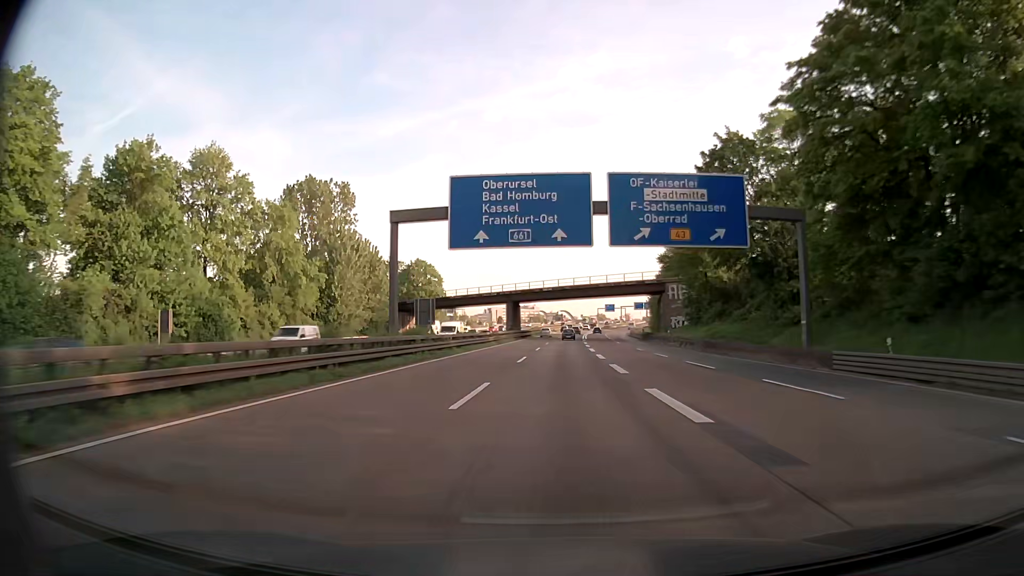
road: motorway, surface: asphalt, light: Day
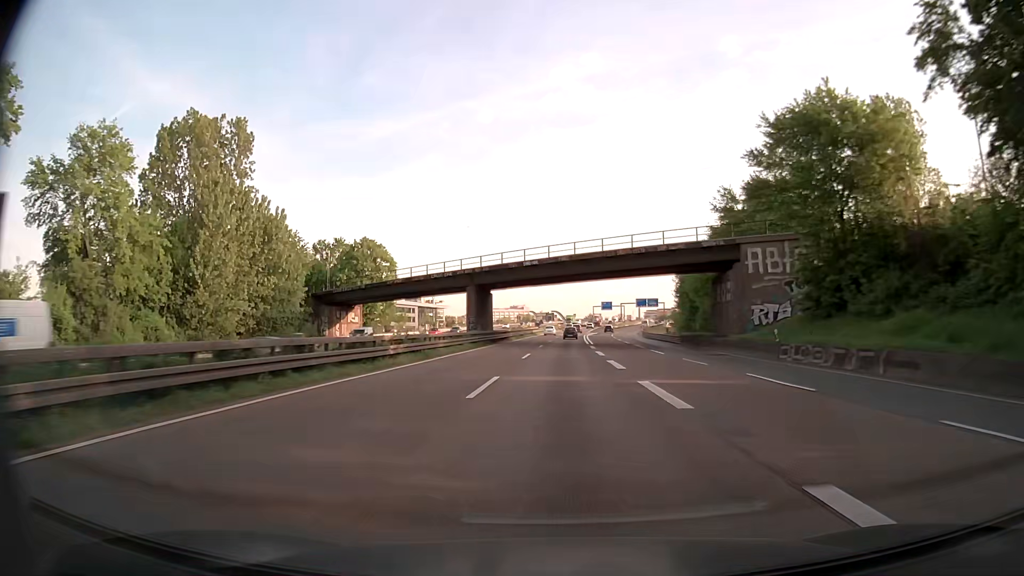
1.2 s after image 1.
(+0.2, +34.3) m; +1°
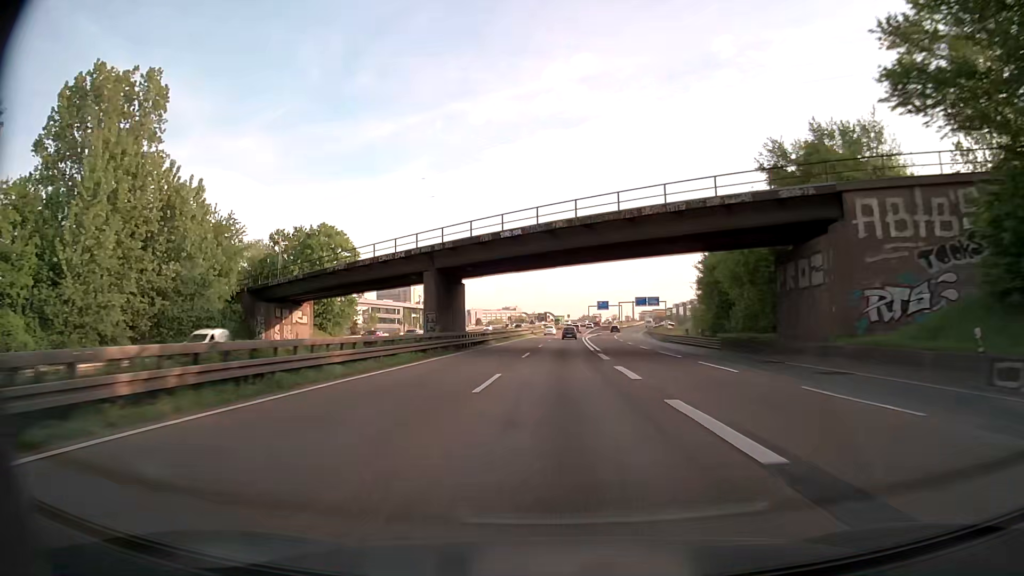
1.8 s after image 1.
(+0.1, +17.0) m; 0°
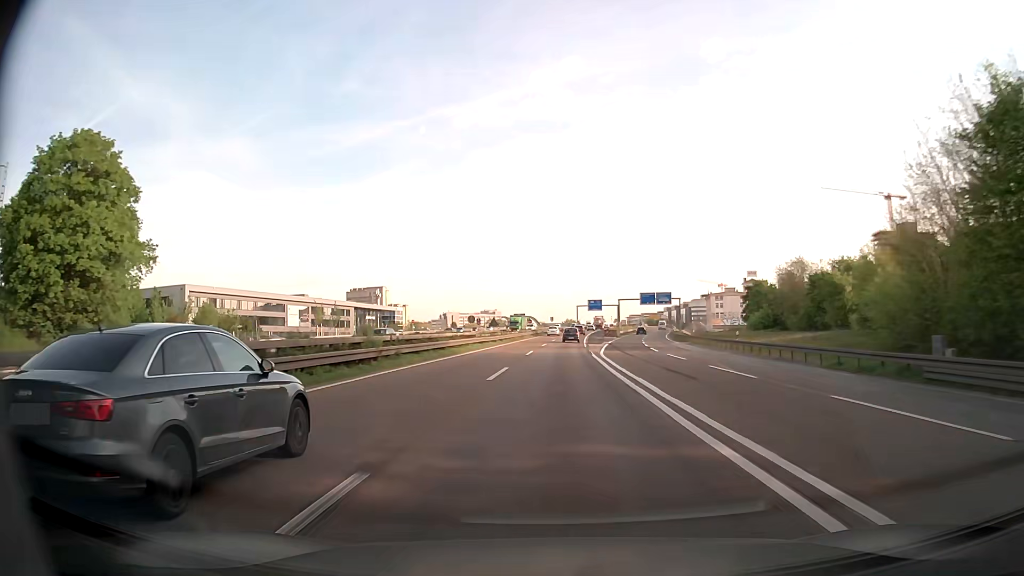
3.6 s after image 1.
(+0.4, +50.2) m; +2°
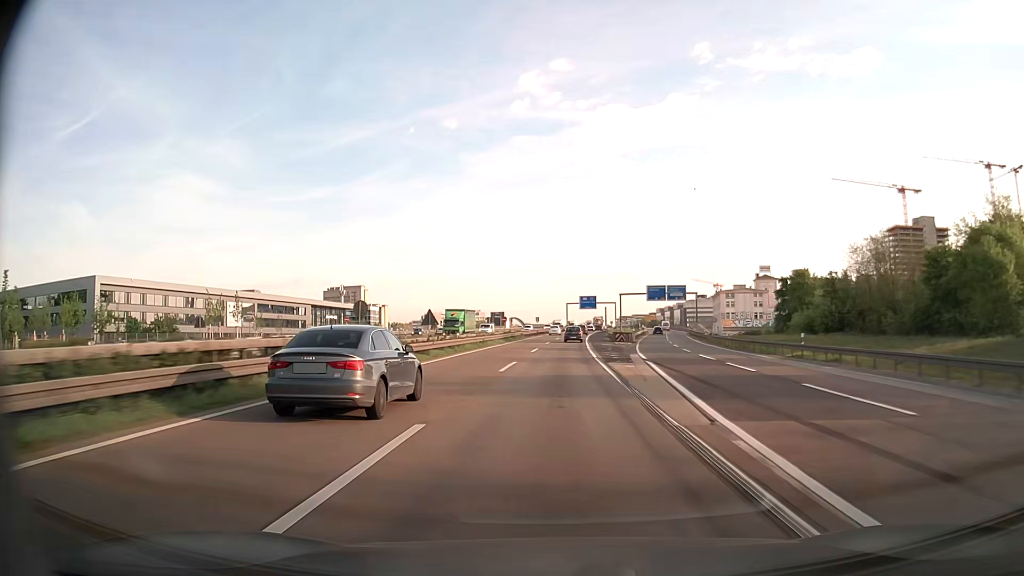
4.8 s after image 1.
(+0.3, +32.8) m; +1°
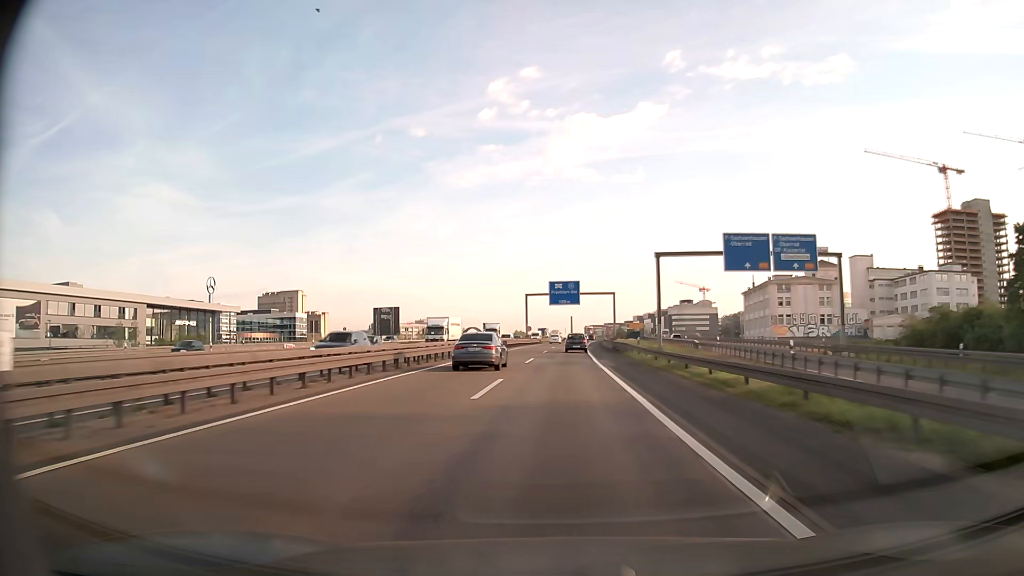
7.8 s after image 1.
(+2.1, +79.4) m; +3°
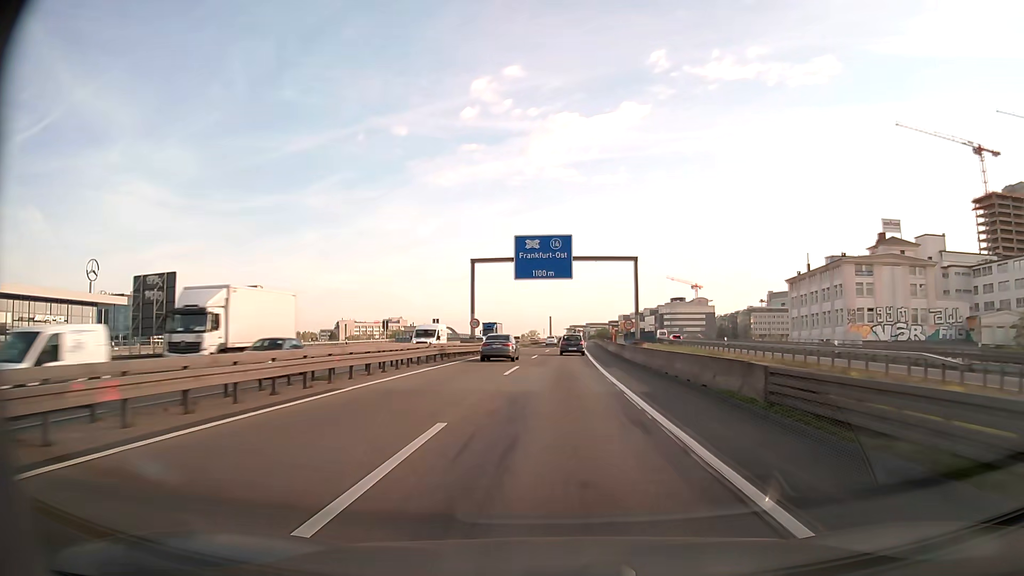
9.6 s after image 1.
(+0.6, +45.6) m; +2°
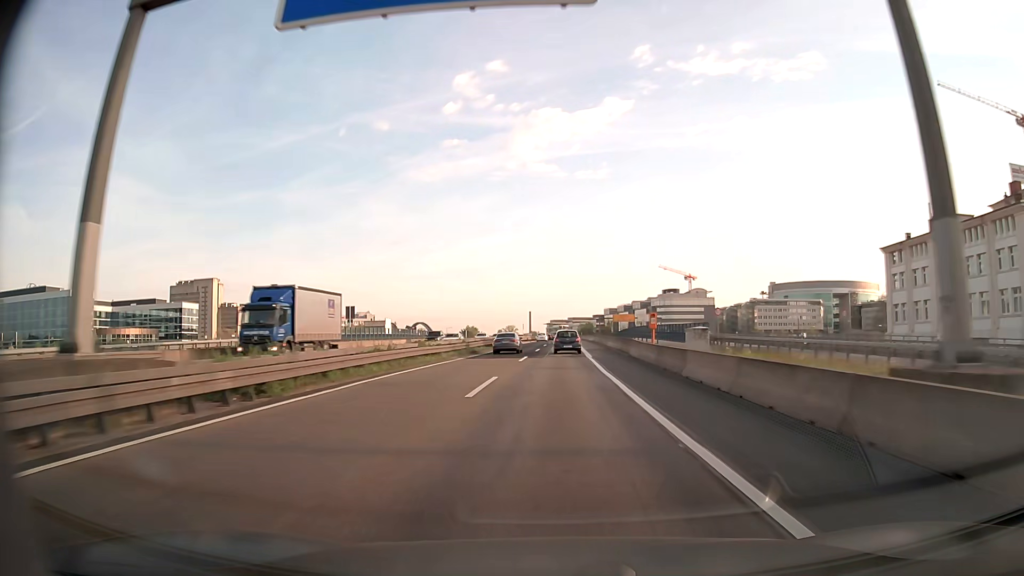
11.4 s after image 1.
(+0.6, +44.1) m; +1°
(0, +10) (0, +20) (0, +30) (0, +40) (+1, +50) (+1, +60) (+1, +70) (+1, +80) (+1, +90) (+2, +100) m
